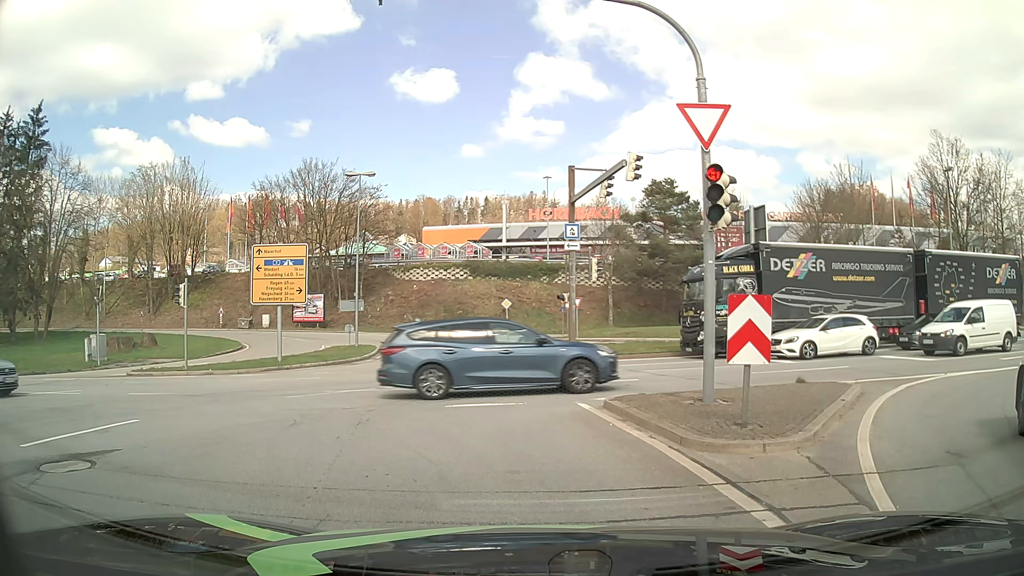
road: primary_link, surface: asphalt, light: Day
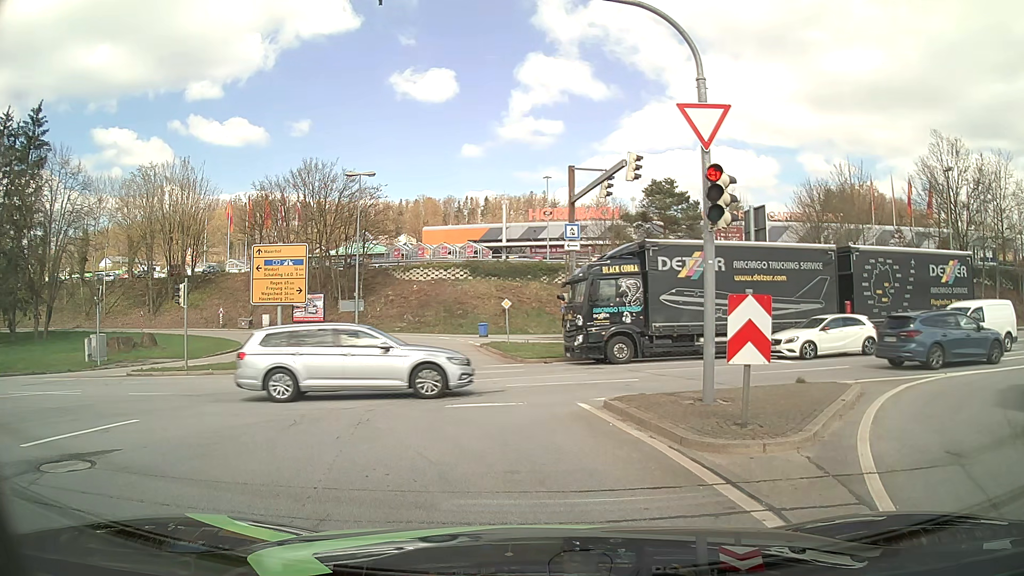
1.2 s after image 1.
(0.0, 0.0) m; 0°
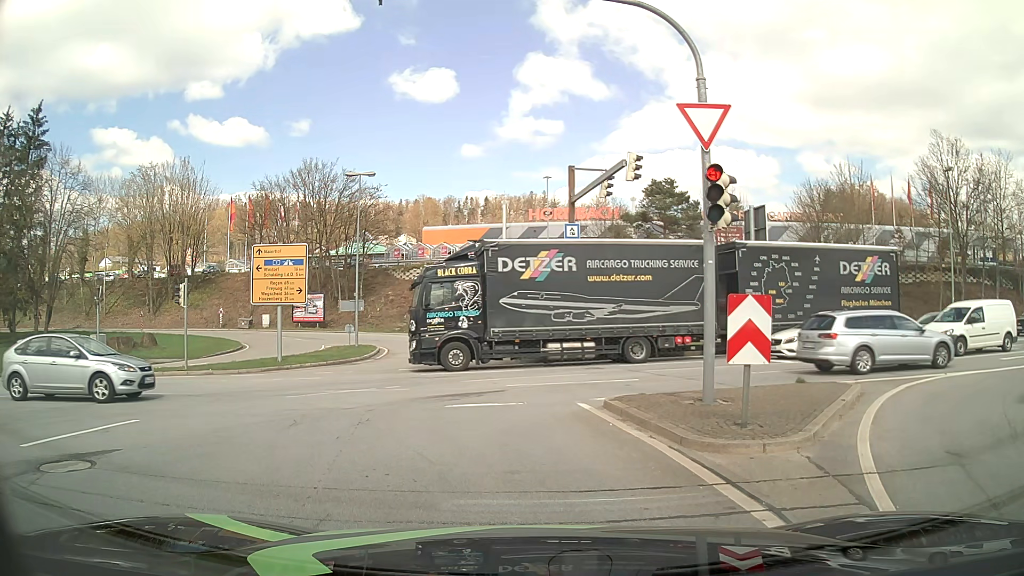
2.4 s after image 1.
(0.0, 0.0) m; 0°
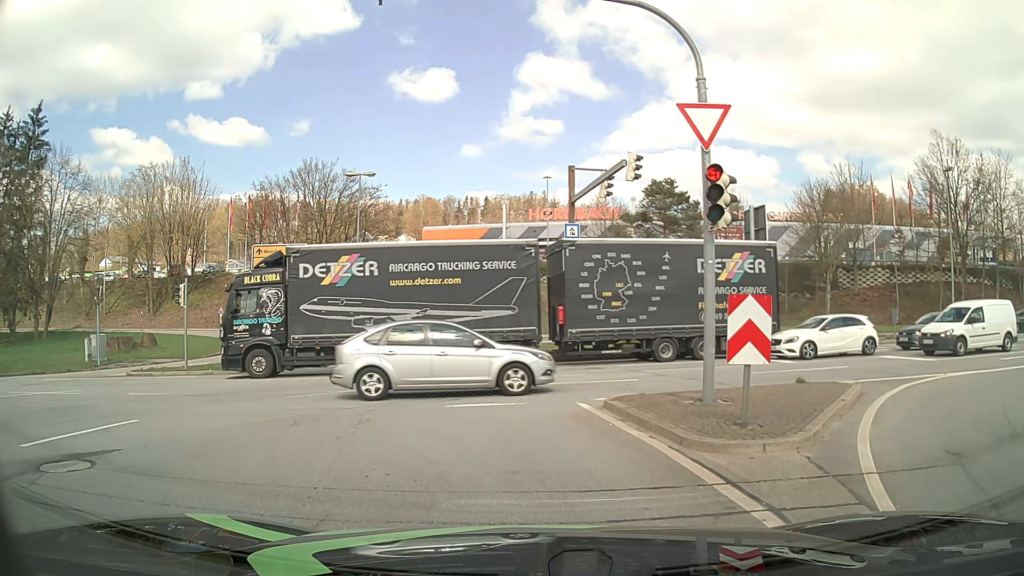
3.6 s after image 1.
(0.0, 0.0) m; 0°
